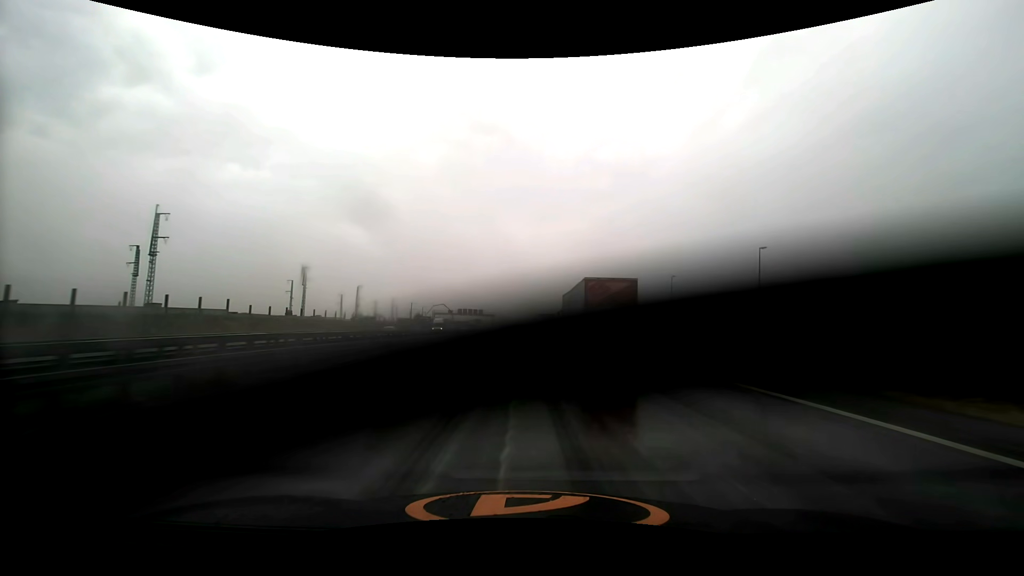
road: motorway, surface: asphalt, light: Day
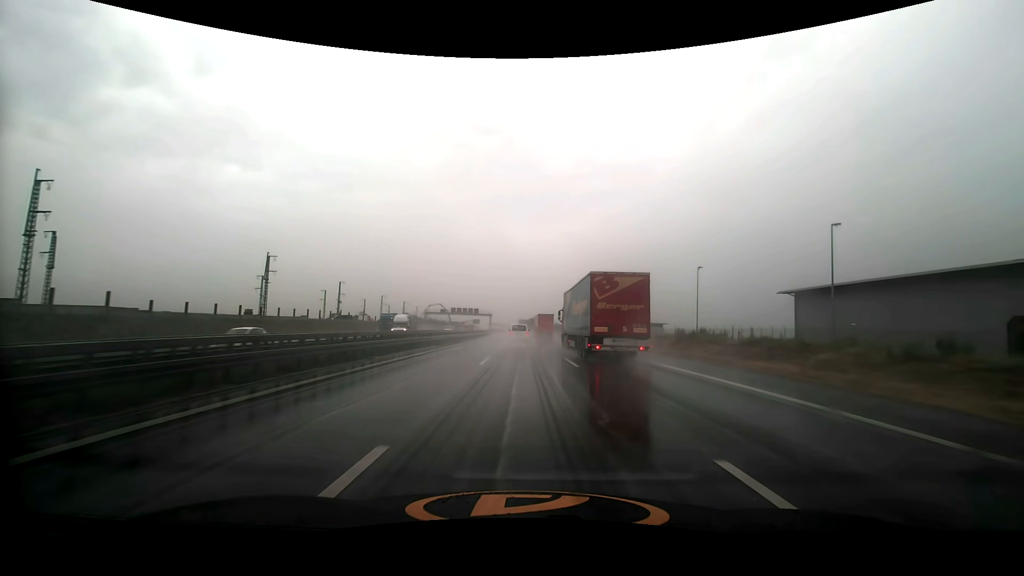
(0.0, +16.8) m; 0°
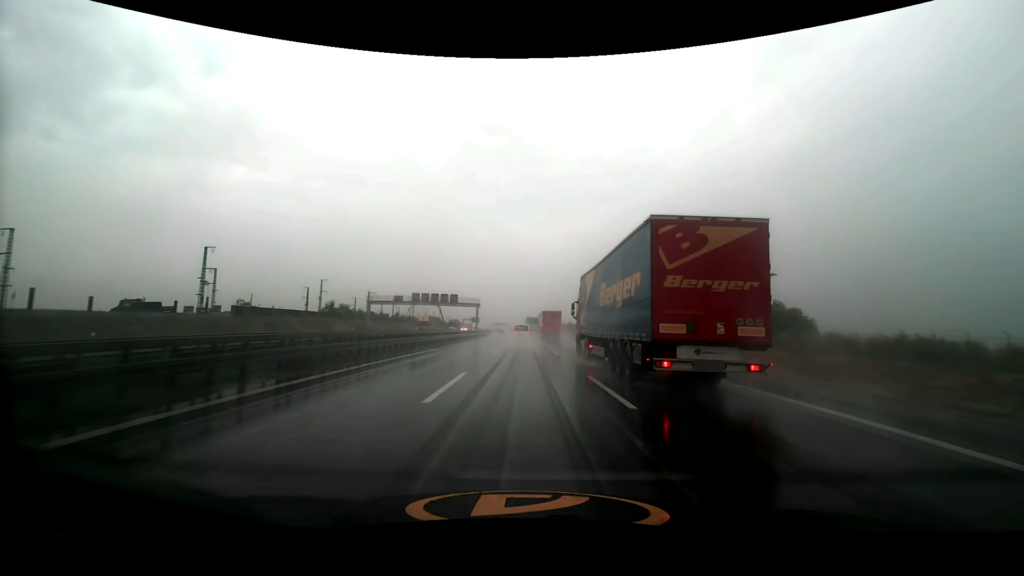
(-0.5, +67.2) m; -1°
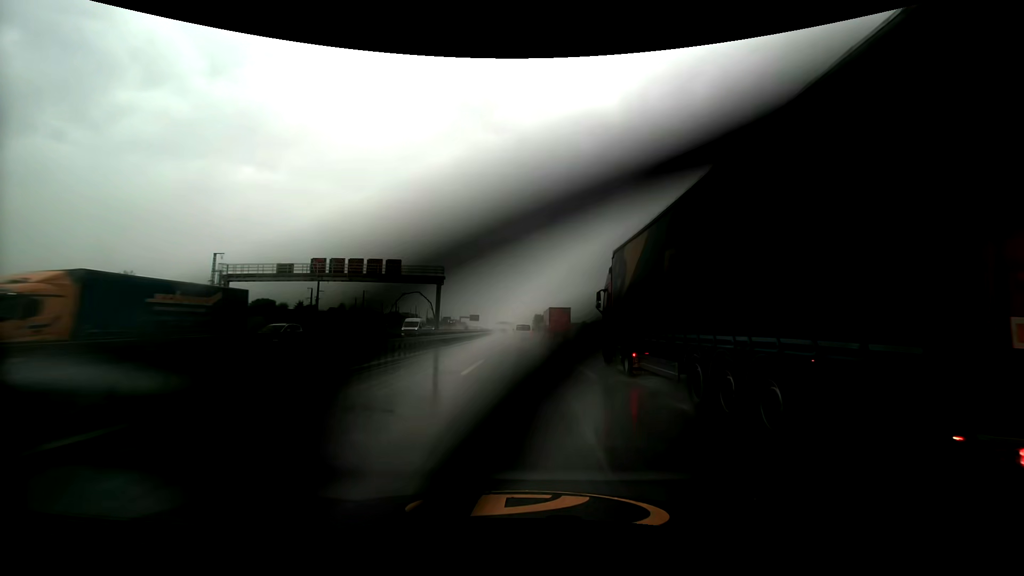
(-0.3, +50.0) m; -1°
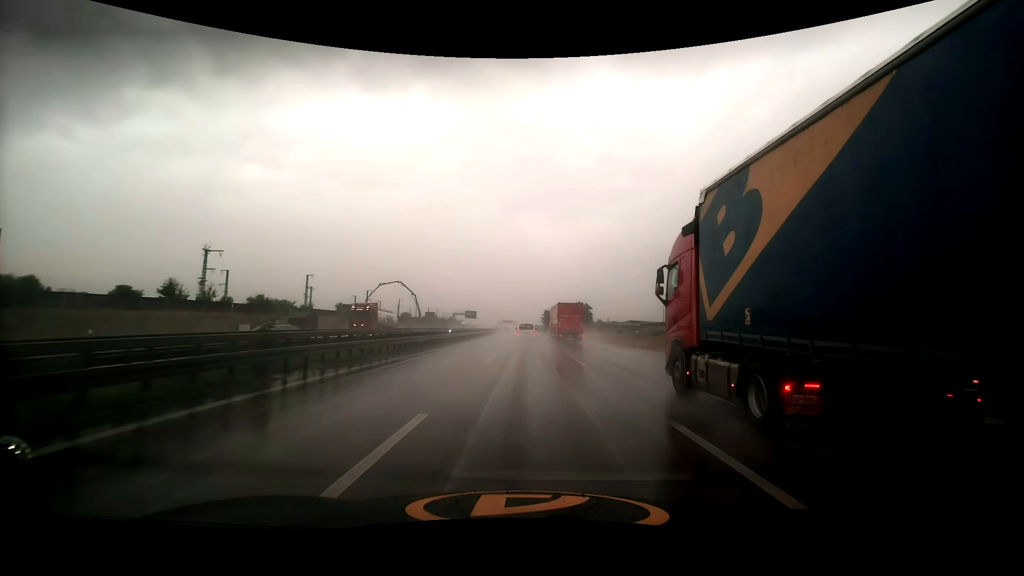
(-0.4, +49.4) m; -1°
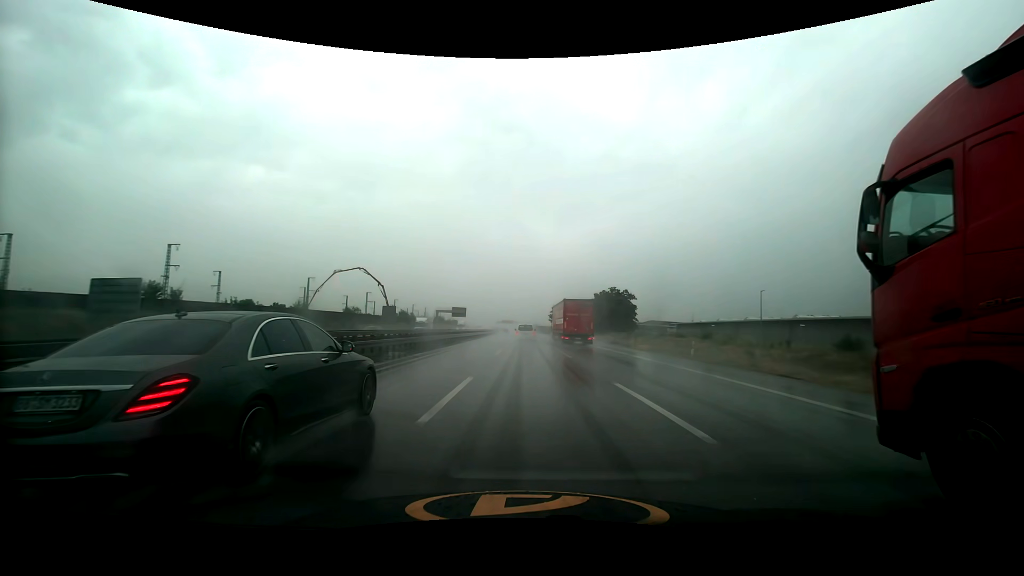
(0.0, +48.9) m; 0°
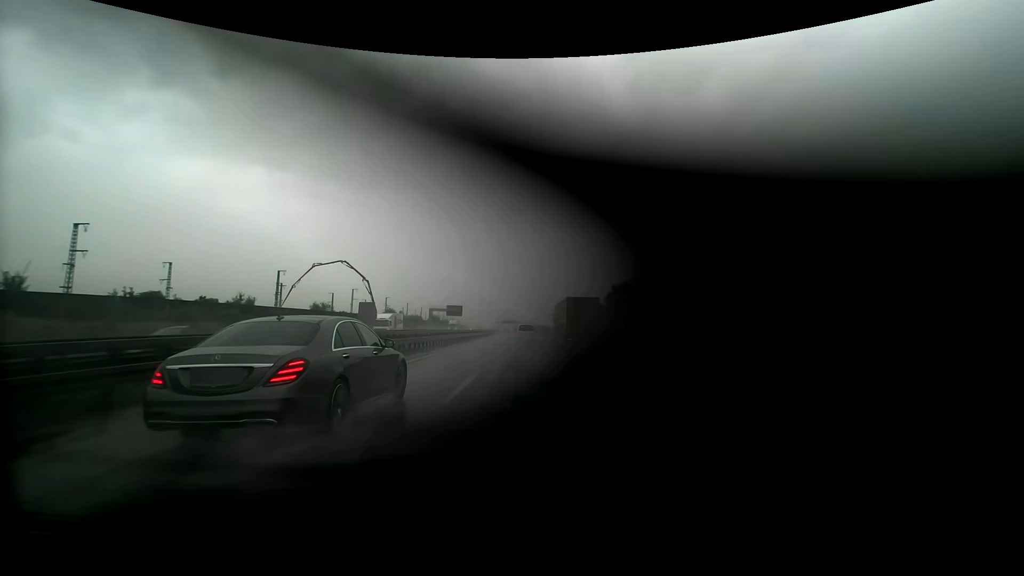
(0.0, +16.2) m; 0°
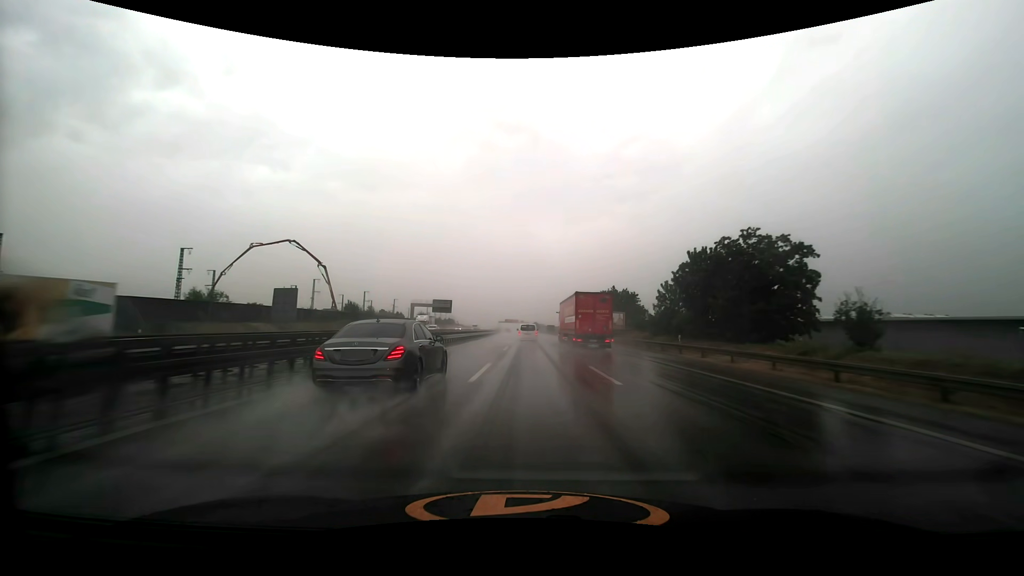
(-0.2, +32.3) m; -1°
(0, +10) (0, +20) (0, +30) (0, +40) (0, +50) (0, +60) (0, +70) (0, +80) (0, +90) (0, +100) m
